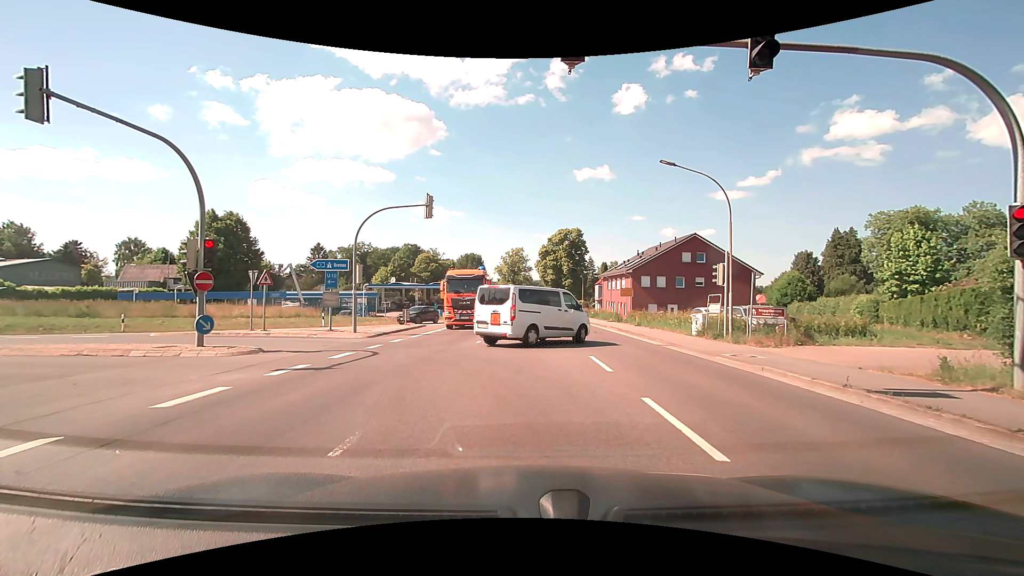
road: secondary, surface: asphalt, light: Day
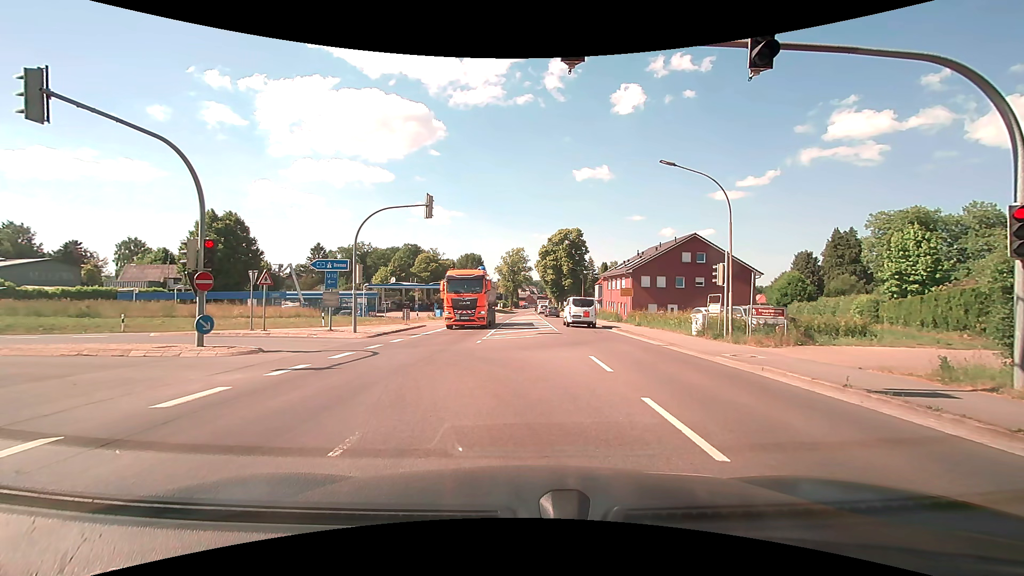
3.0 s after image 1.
(0.0, 0.0) m; 0°
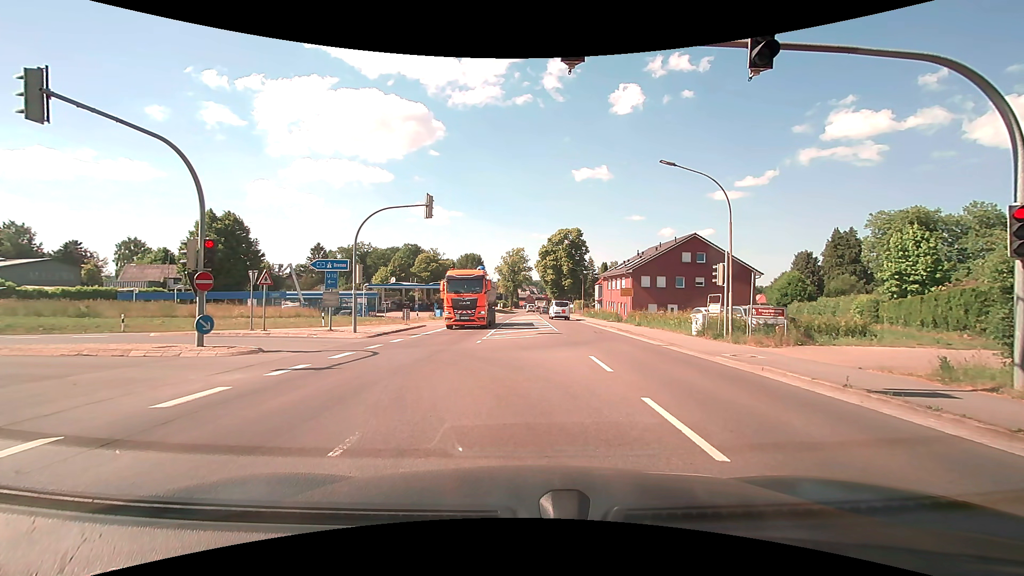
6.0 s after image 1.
(0.0, 0.0) m; 0°
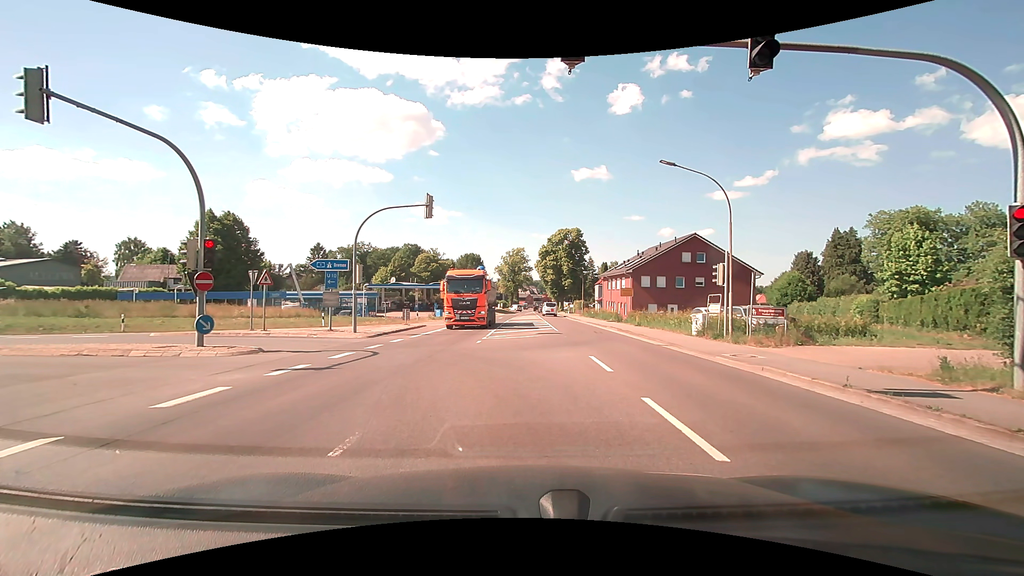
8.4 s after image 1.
(0.0, 0.0) m; 0°
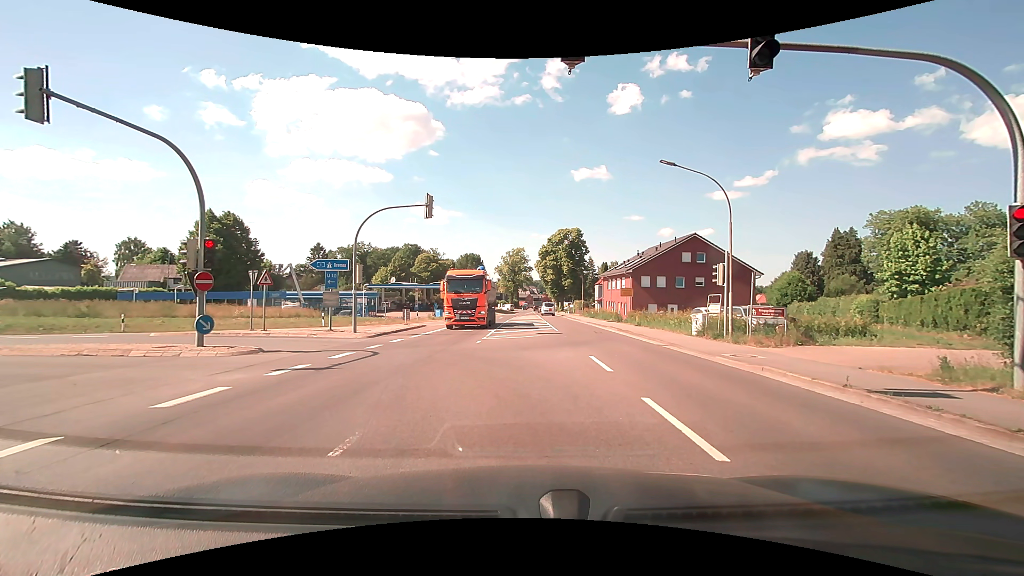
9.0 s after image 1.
(0.0, 0.0) m; 0°
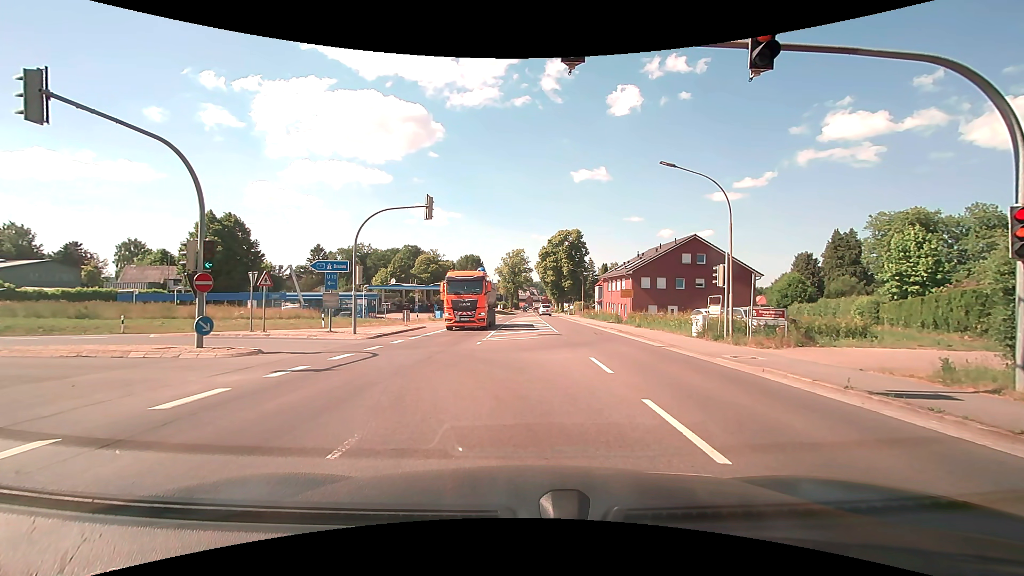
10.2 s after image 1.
(0.0, 0.0) m; 0°
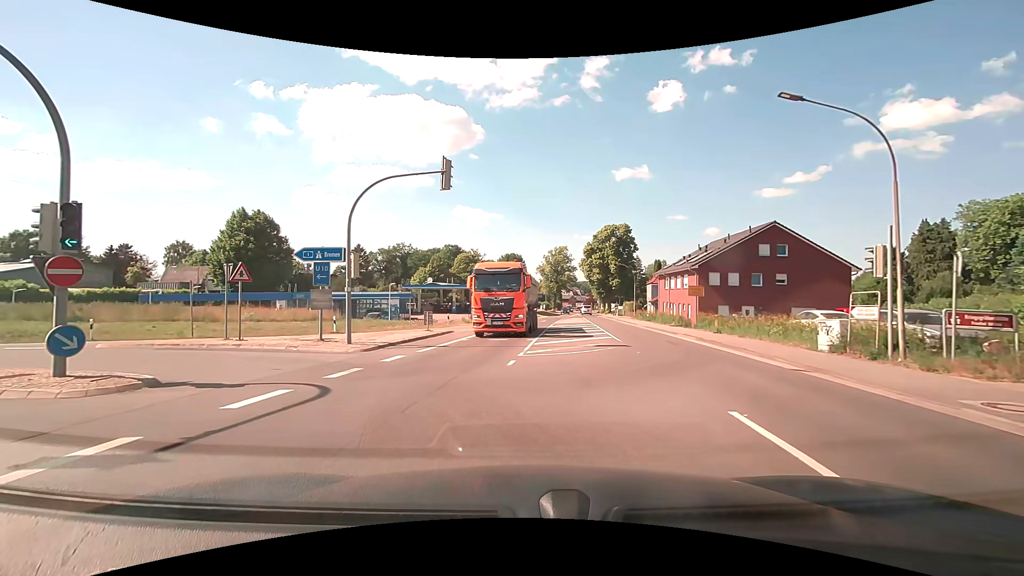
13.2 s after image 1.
(-0.2, +6.9) m; -4°
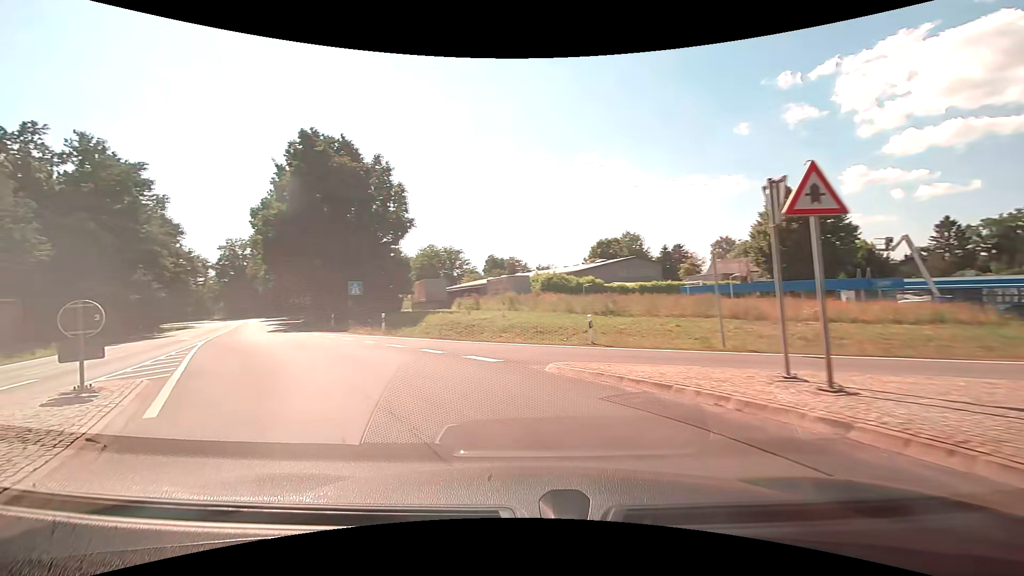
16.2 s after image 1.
(-6.1, +13.7) m; -55°
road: motorway_link
(-3, +9) (-9, +18) (-14, +26) (-20, +34) (-25, +43) (-31, +51) (-36, +60) (-41, +68) (-46, +77) (-52, +85) m
